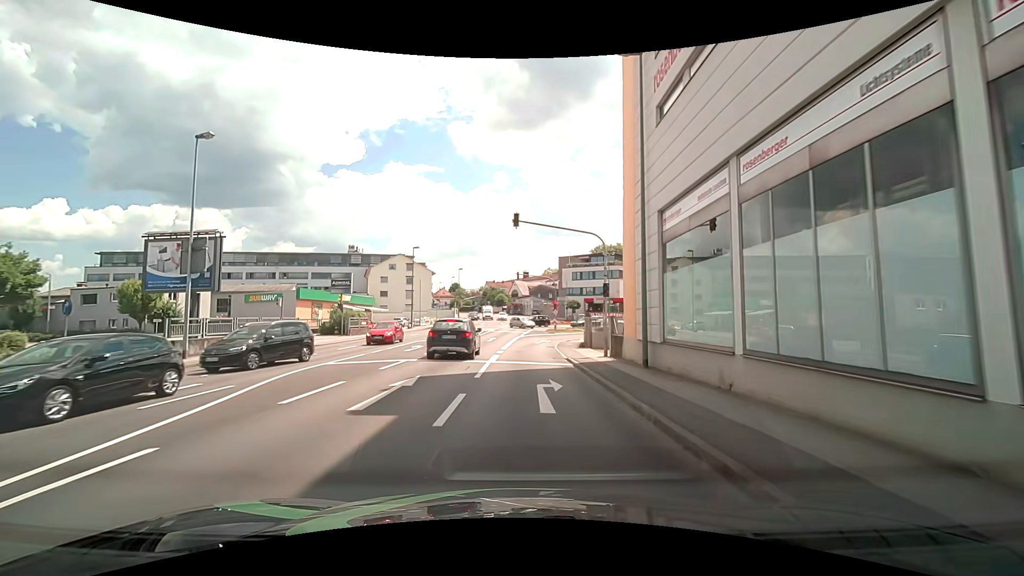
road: tertiary_link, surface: asphalt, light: Day
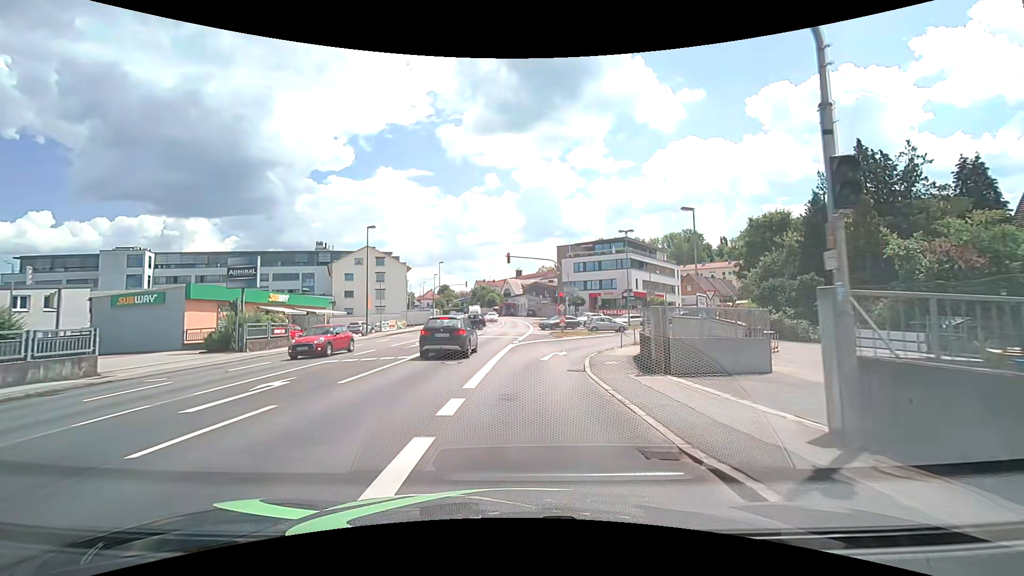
(-0.1, +15.9) m; 0°
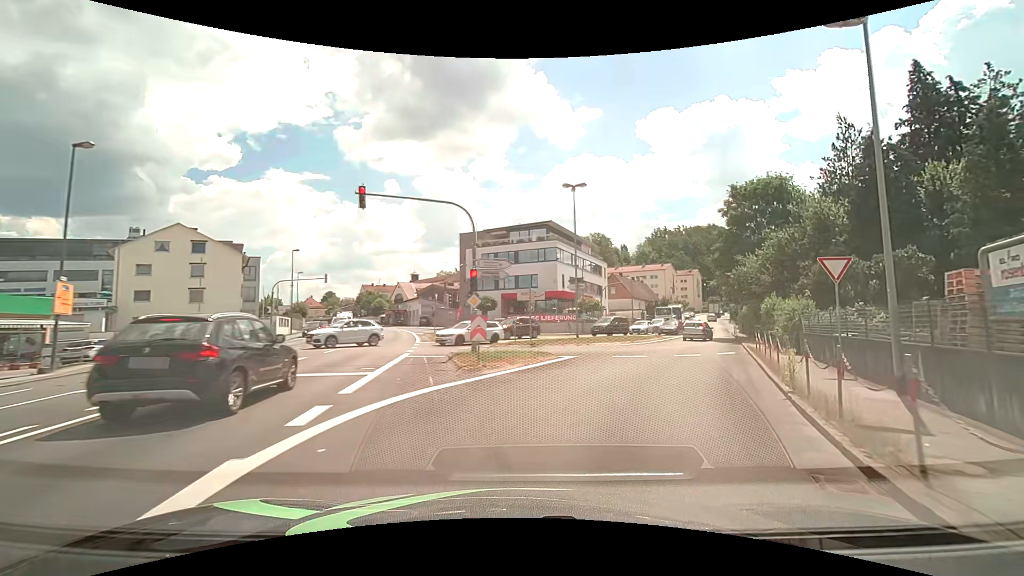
(+1.1, +21.5) m; +11°
(+1, +10) (+5, +19) (+9, +28) (+14, +37) (+18, +46) (+21, +56) (+25, +65) (+29, +74) (+32, +84) (+36, +93) m
